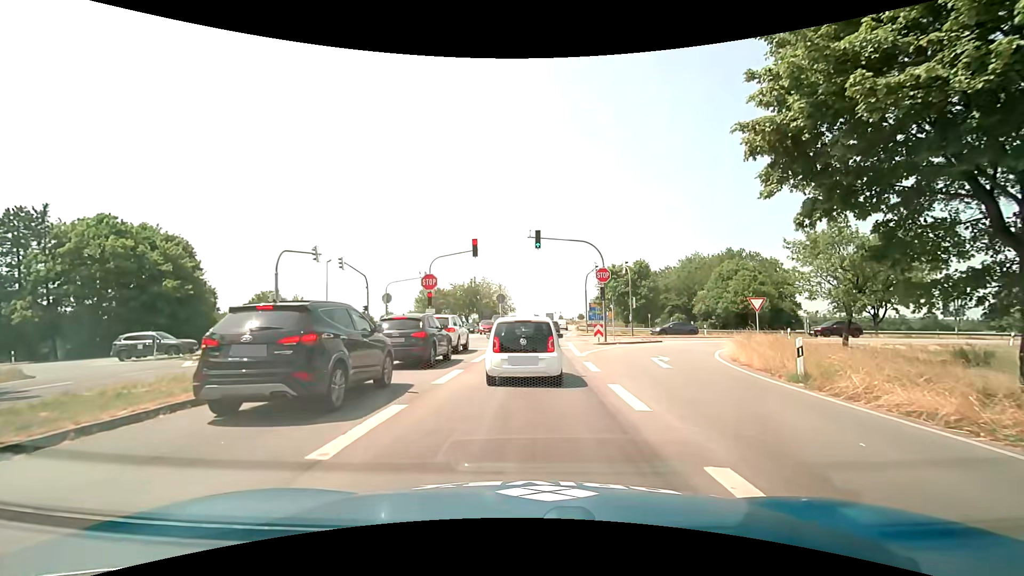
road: primary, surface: asphalt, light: Day
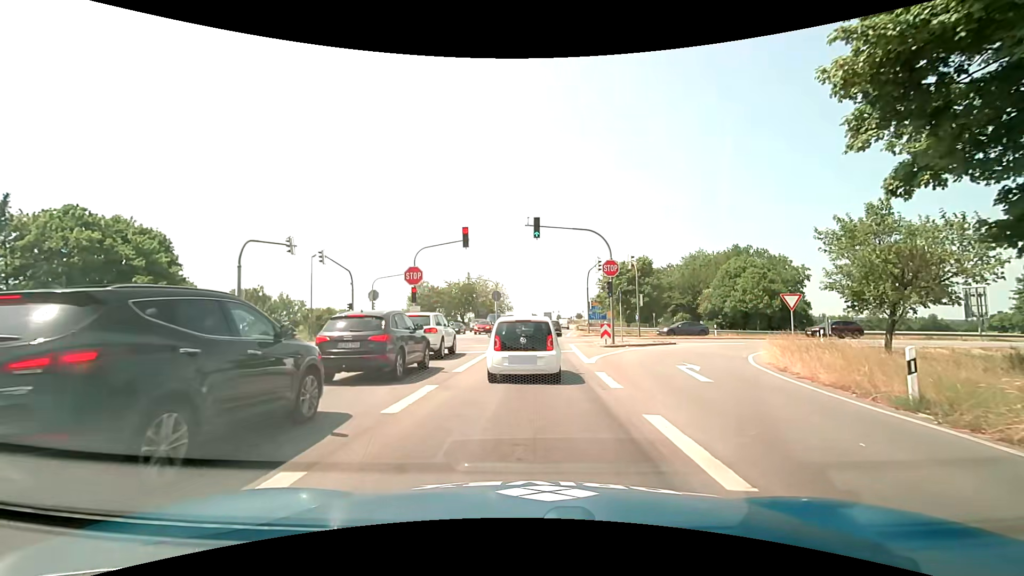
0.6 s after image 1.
(0.0, +3.6) m; 0°
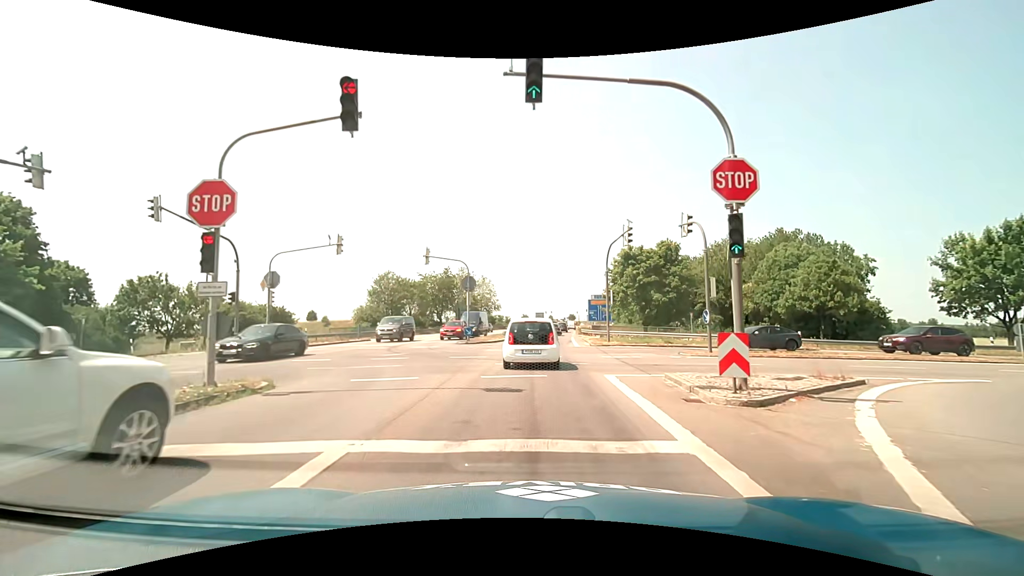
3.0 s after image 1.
(+0.1, +17.1) m; 0°
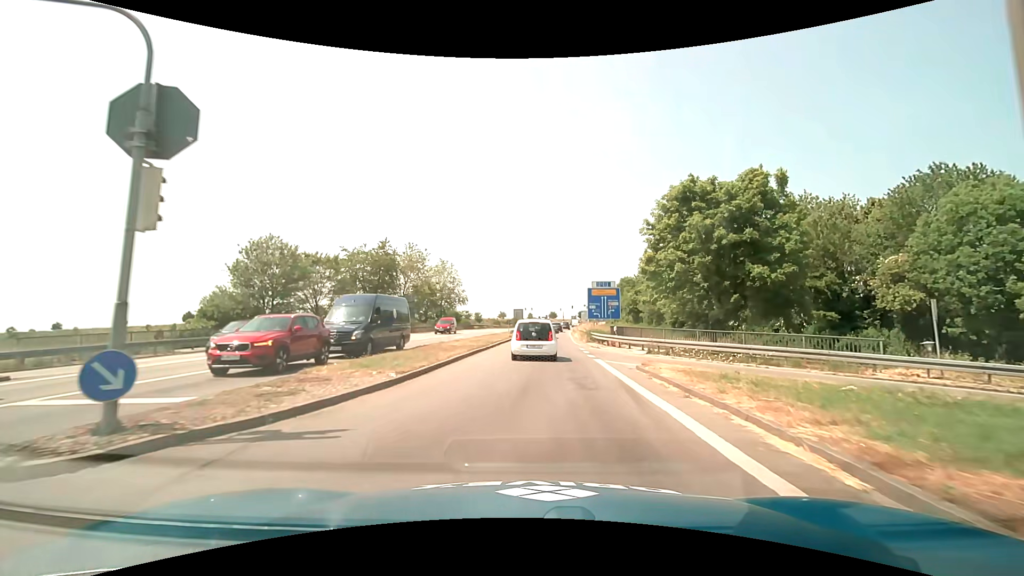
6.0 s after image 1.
(+0.9, +27.9) m; +3°
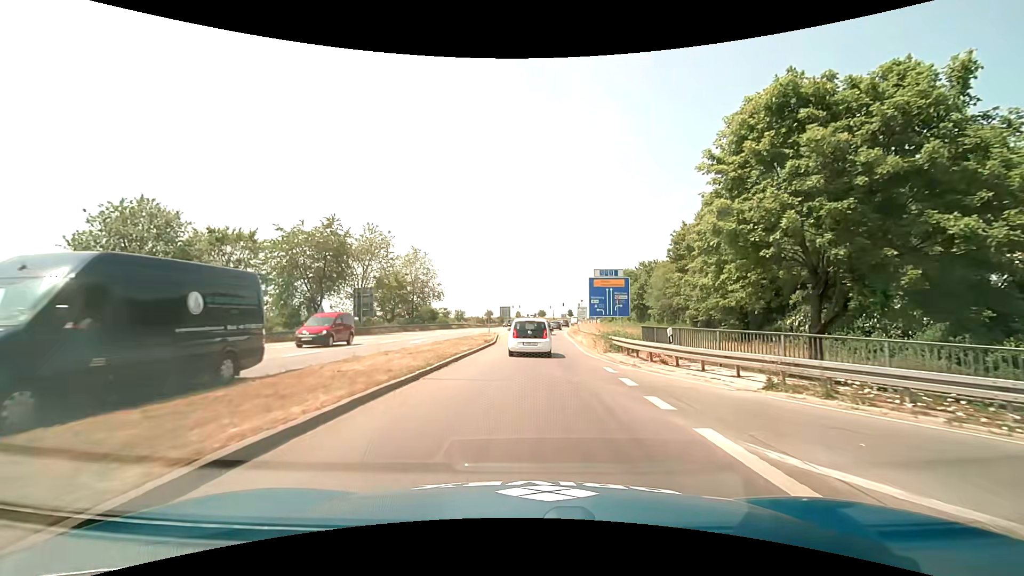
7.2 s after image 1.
(+0.1, +13.0) m; +1°
(0, +10) (0, +20) (+1, +30) (+1, +40) (+2, +50) (+3, +60) (+3, +70) (+5, +80) (+6, +90) (+7, +100) m
